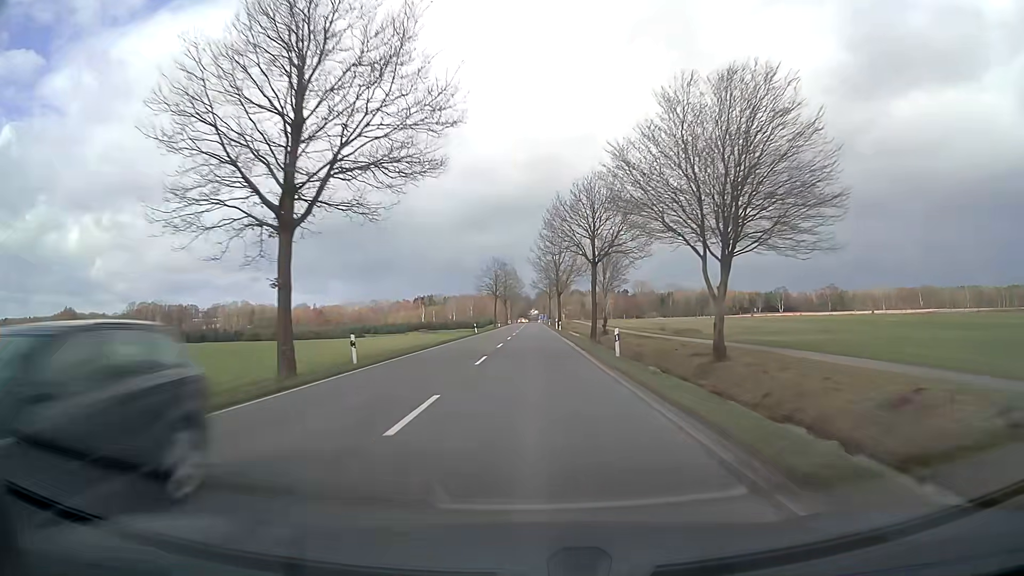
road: secondary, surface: asphalt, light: Day
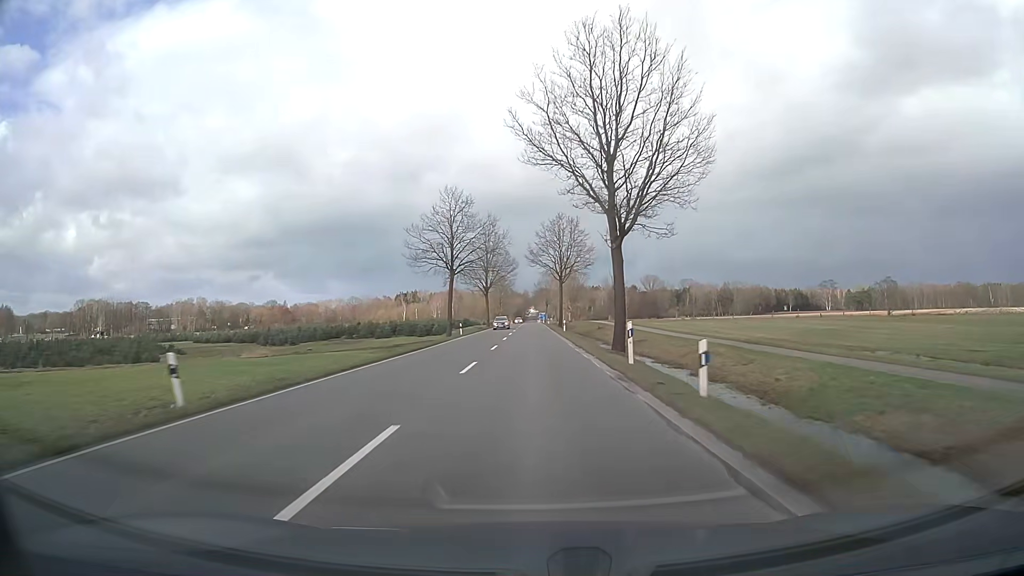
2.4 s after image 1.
(+0.3, +63.3) m; 0°
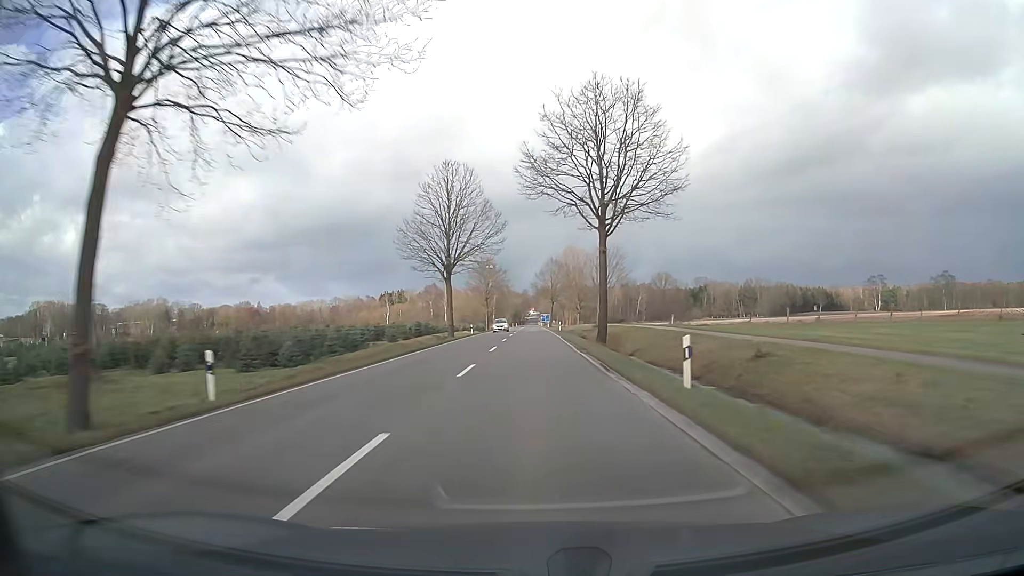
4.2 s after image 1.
(0.0, +47.6) m; 0°
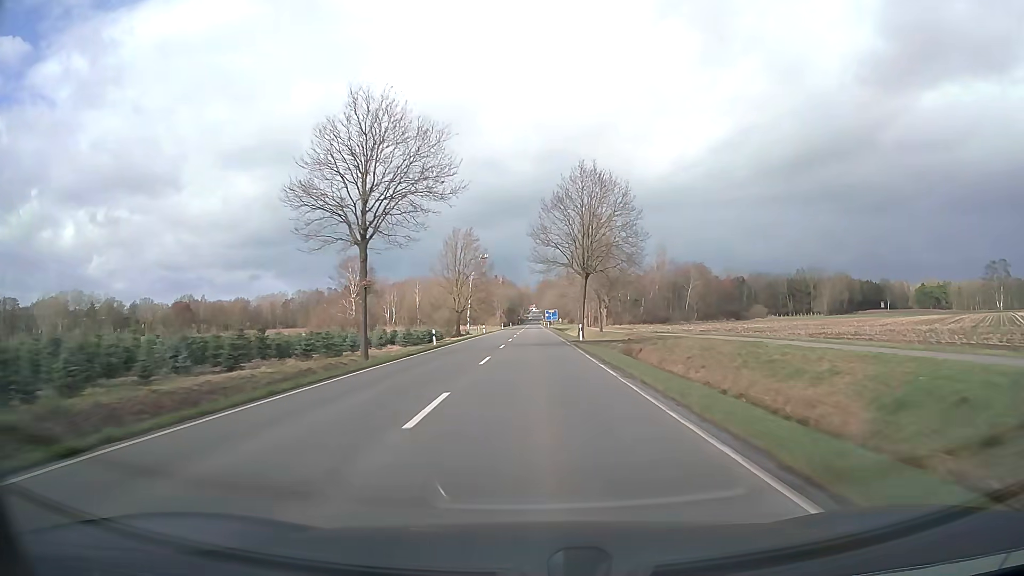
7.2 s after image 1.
(-0.1, +79.2) m; 0°
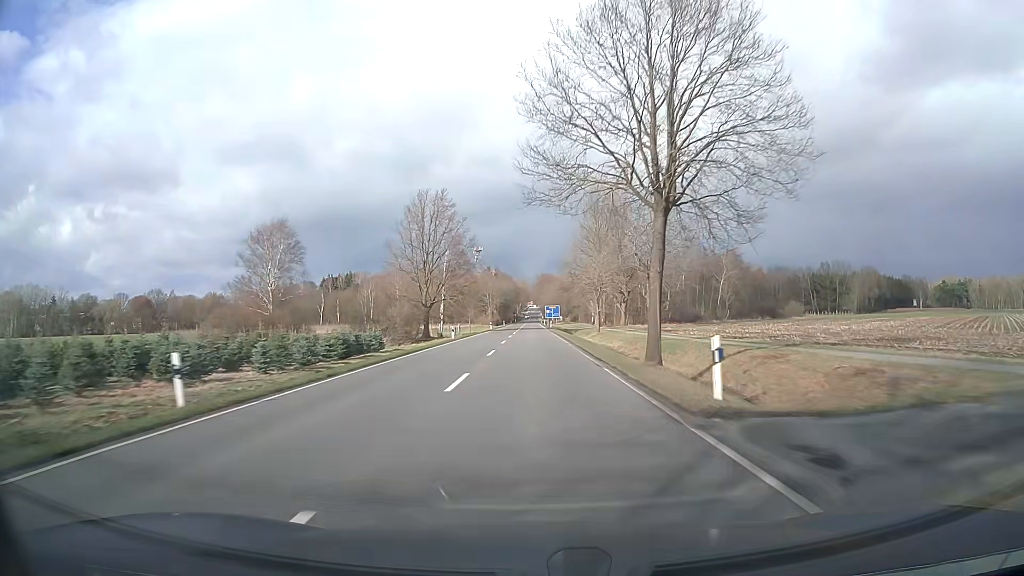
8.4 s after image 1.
(+0.1, +31.7) m; 0°
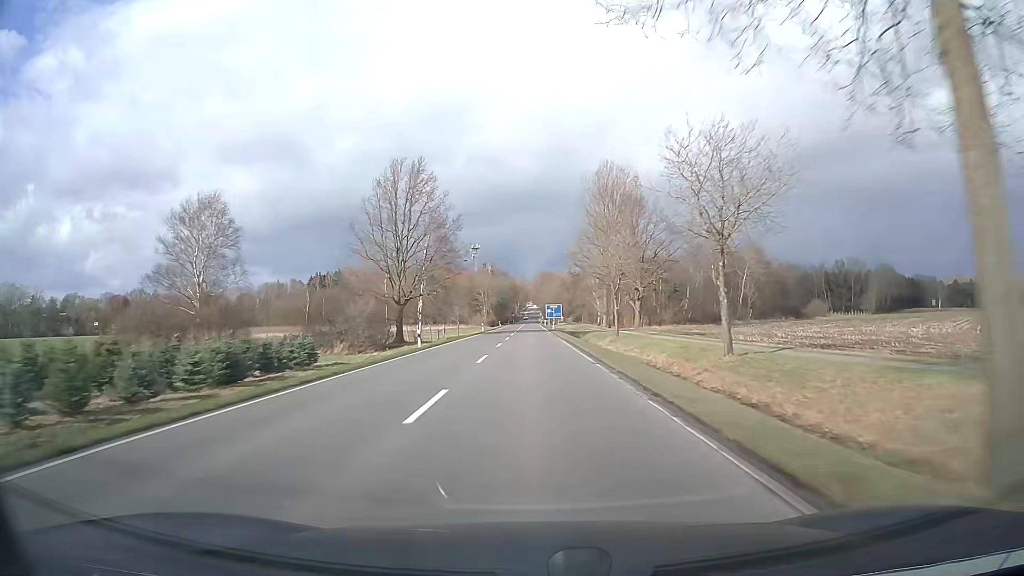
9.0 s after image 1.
(0.0, +15.9) m; 0°
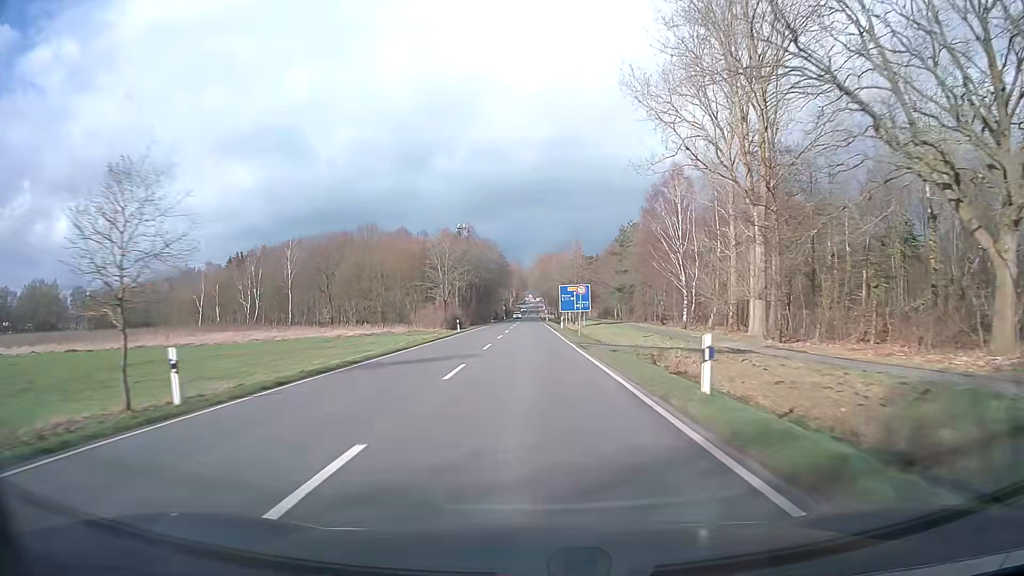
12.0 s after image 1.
(-0.1, +77.2) m; 0°
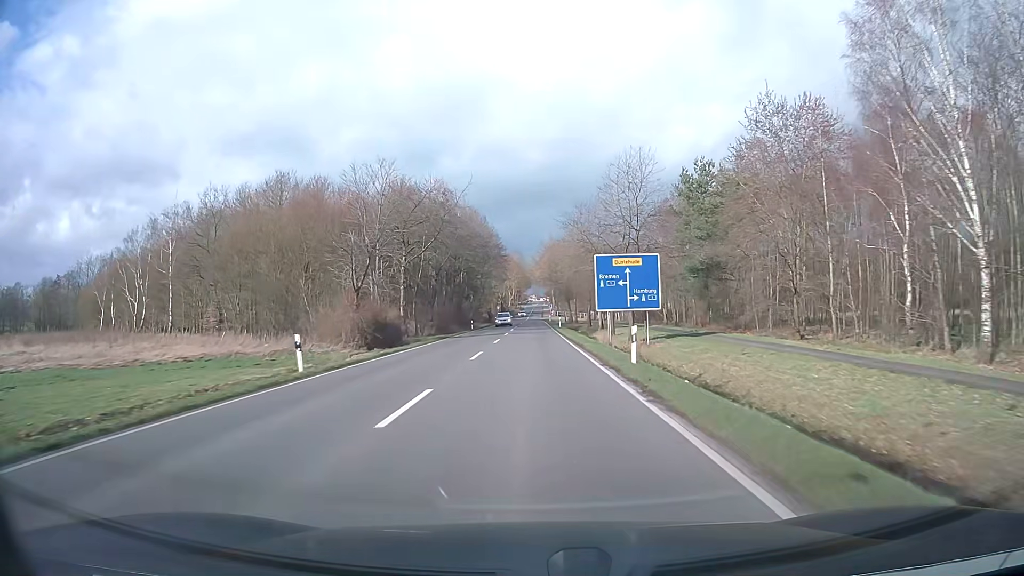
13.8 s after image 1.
(-0.1, +41.5) m; 0°
(0, +10) (0, +20) (0, +30) (0, +40) (0, +50) (0, +60) (0, +70) (0, +80) (0, +90) (0, +100) m
